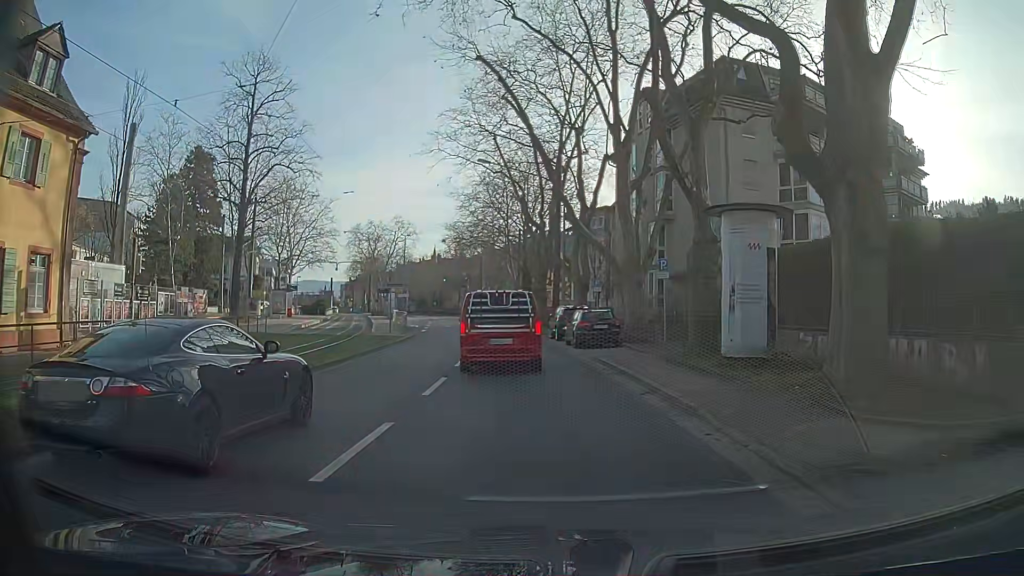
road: primary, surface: asphalt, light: Day
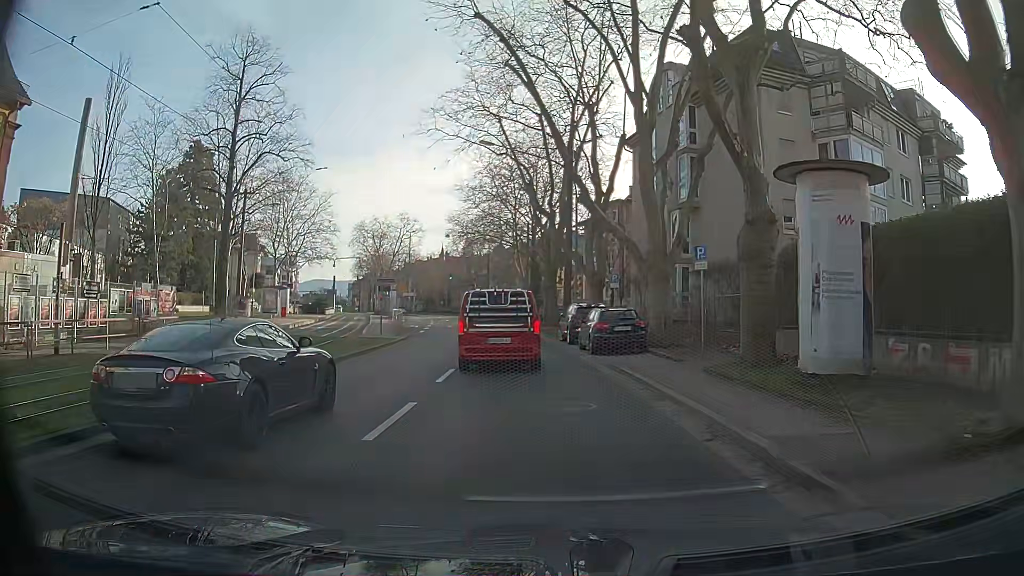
(0.0, +4.2) m; -1°
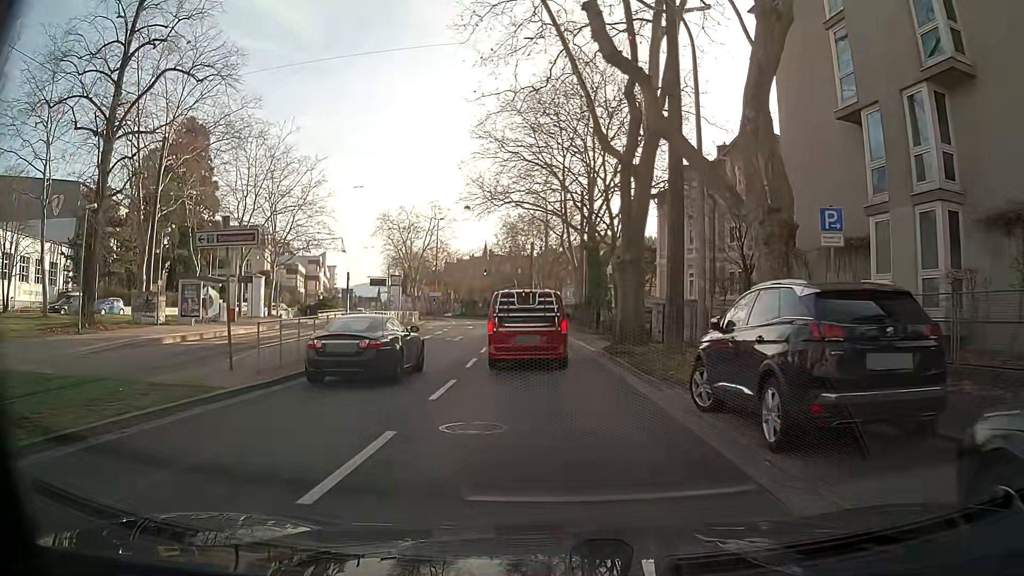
(-0.7, +20.6) m; -4°
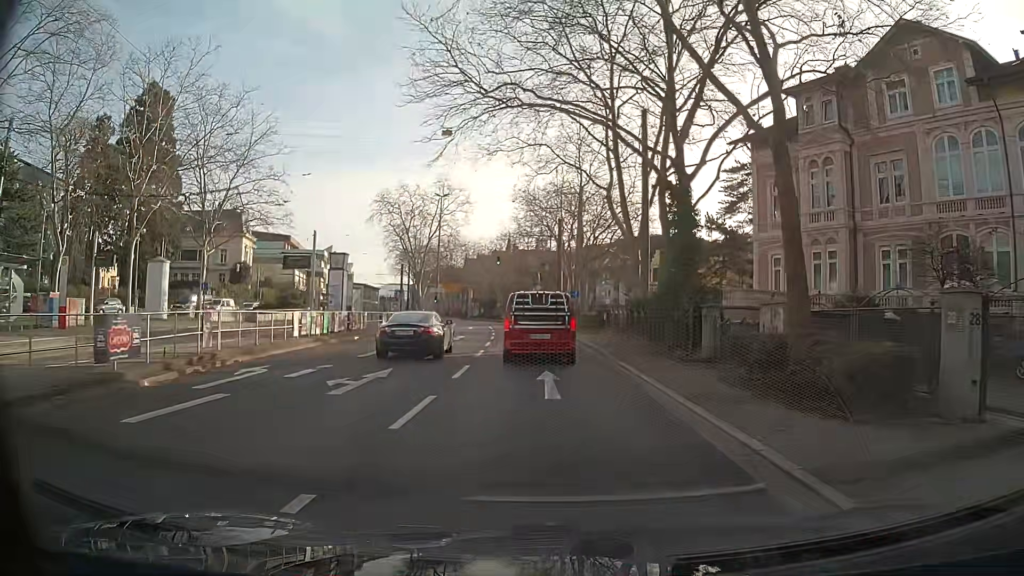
(-0.4, +20.9) m; -1°
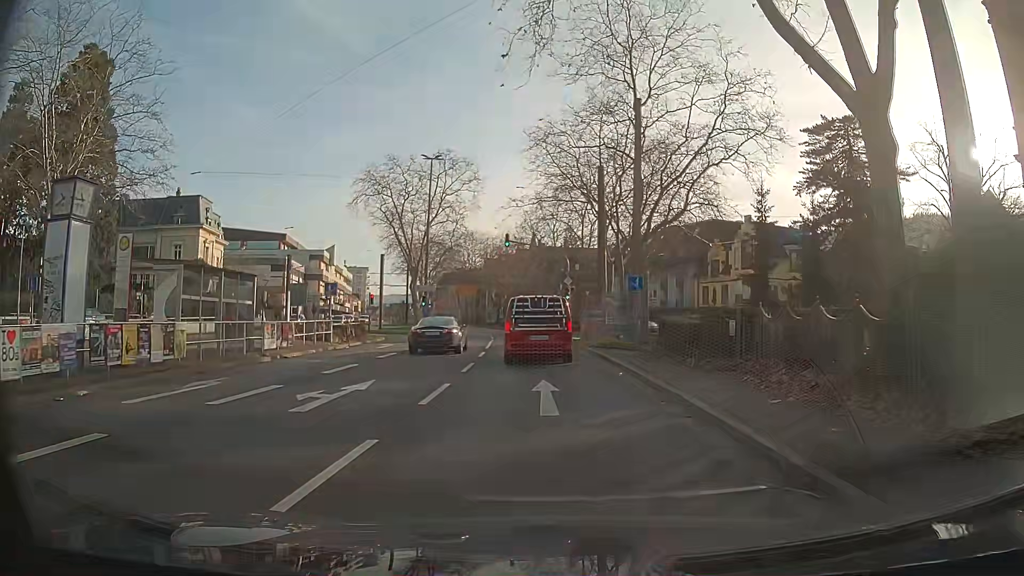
(-0.8, +21.8) m; -4°
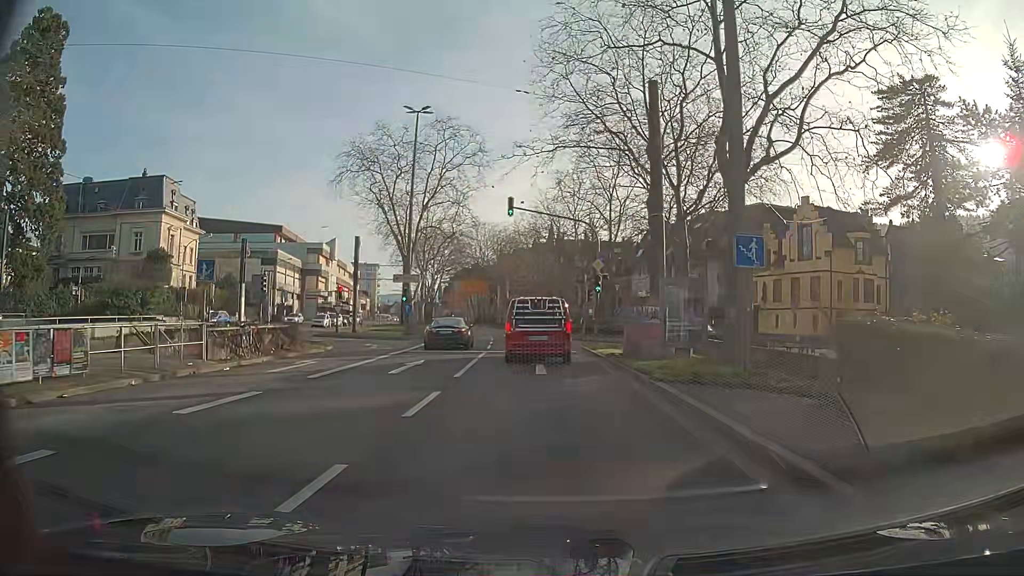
(-0.2, +13.3) m; -1°
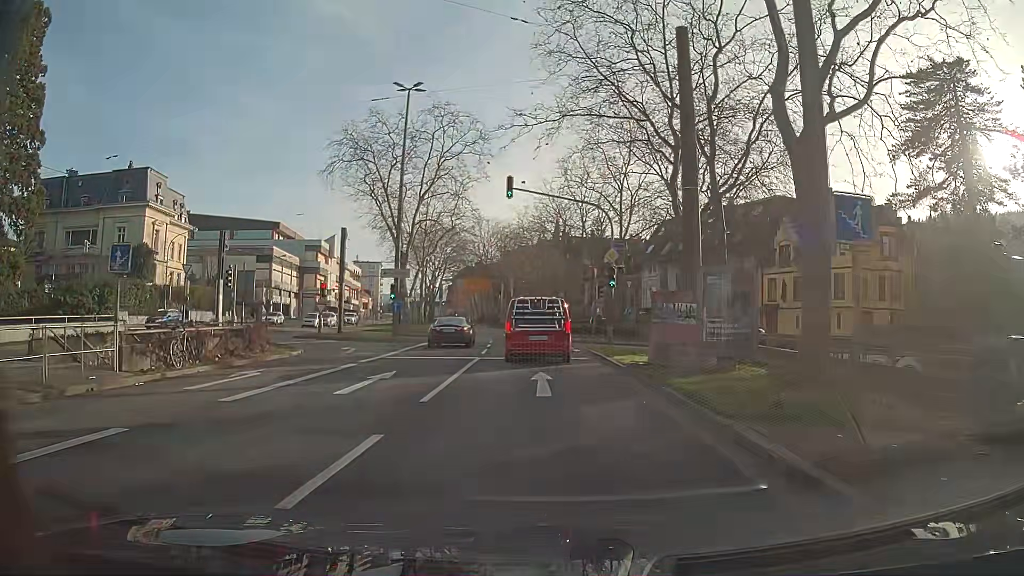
(0.0, +4.5) m; 0°
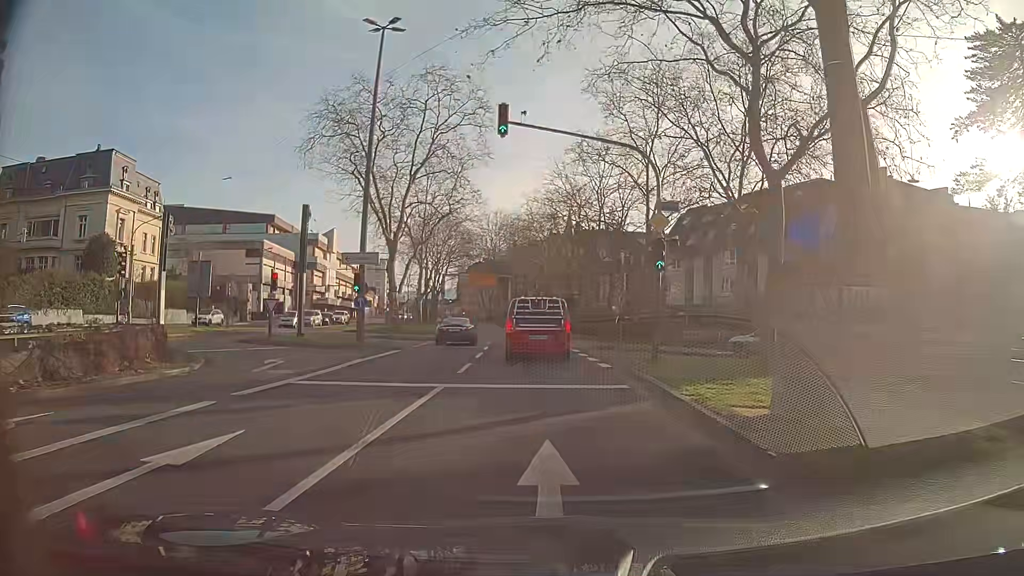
(-0.1, +9.0) m; -1°
(0, +10) (0, +20) (-1, +30) (-1, +40) (-2, +50) (-3, +60) (-4, +70) (-6, +80) (-7, +90) (-9, +99) m
